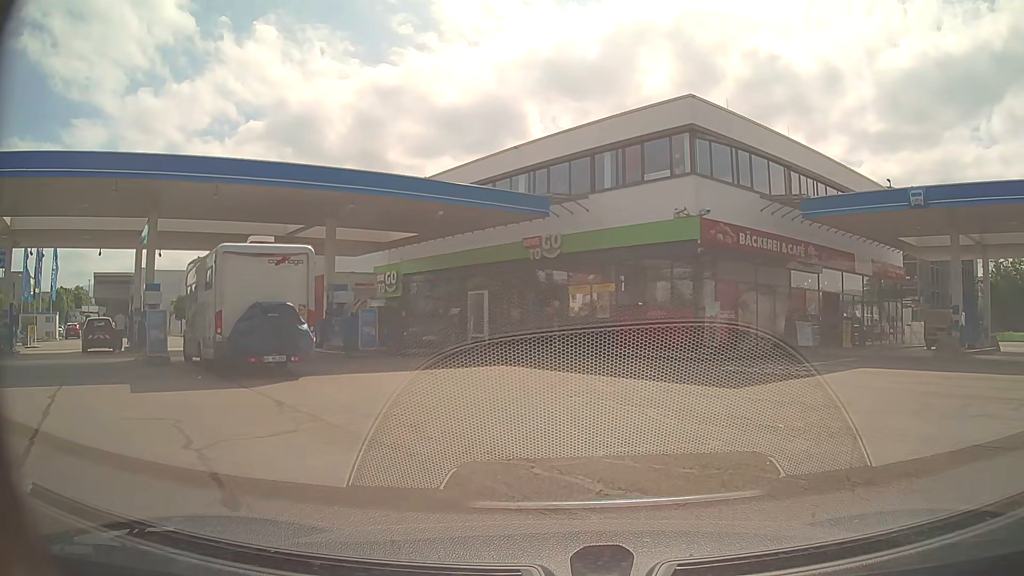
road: service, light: Day
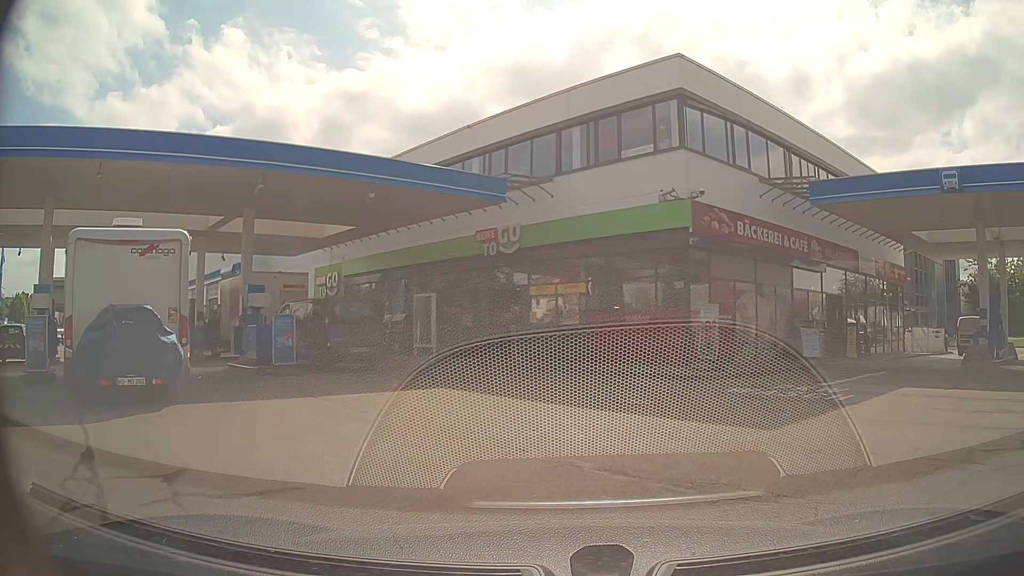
(+0.1, +3.9) m; +3°
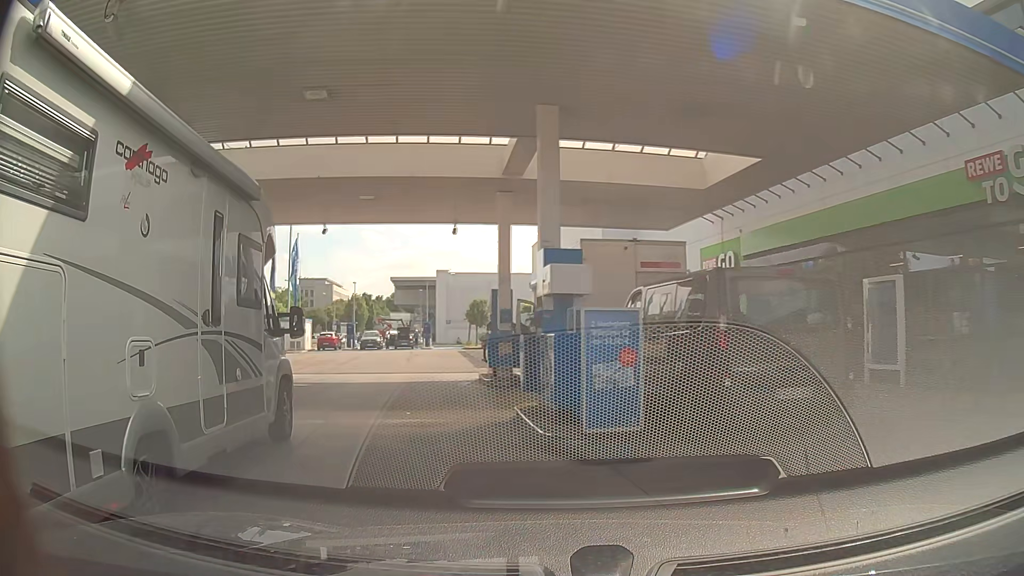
(-2.5, +9.9) m; -35°
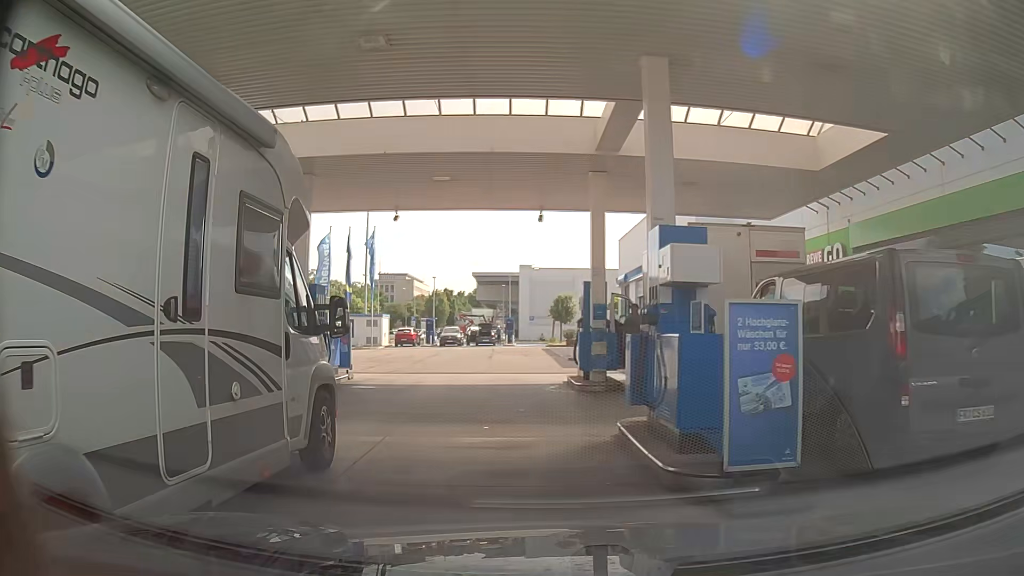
(-0.1, +1.9) m; -7°
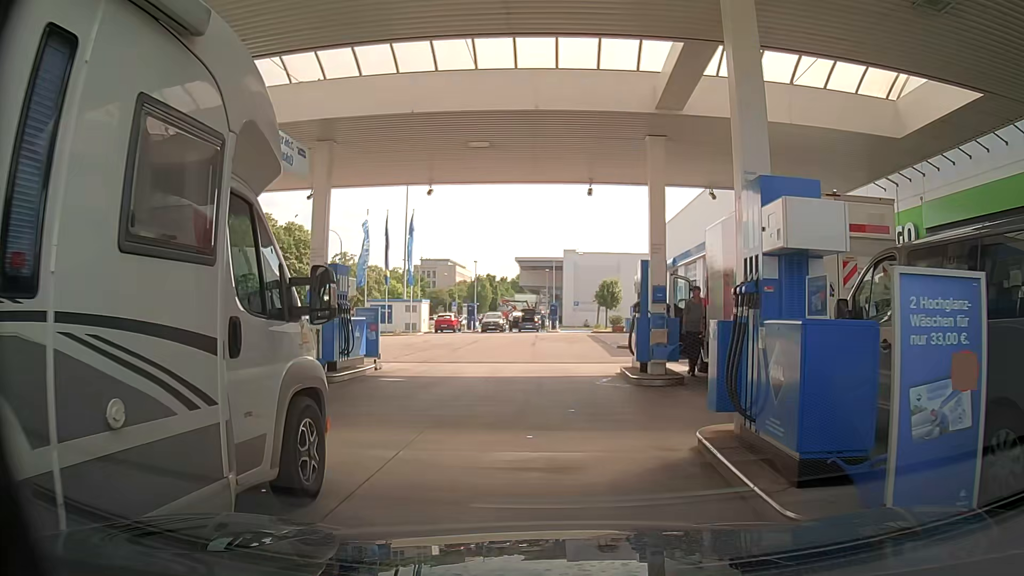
(0.0, +1.8) m; -2°
